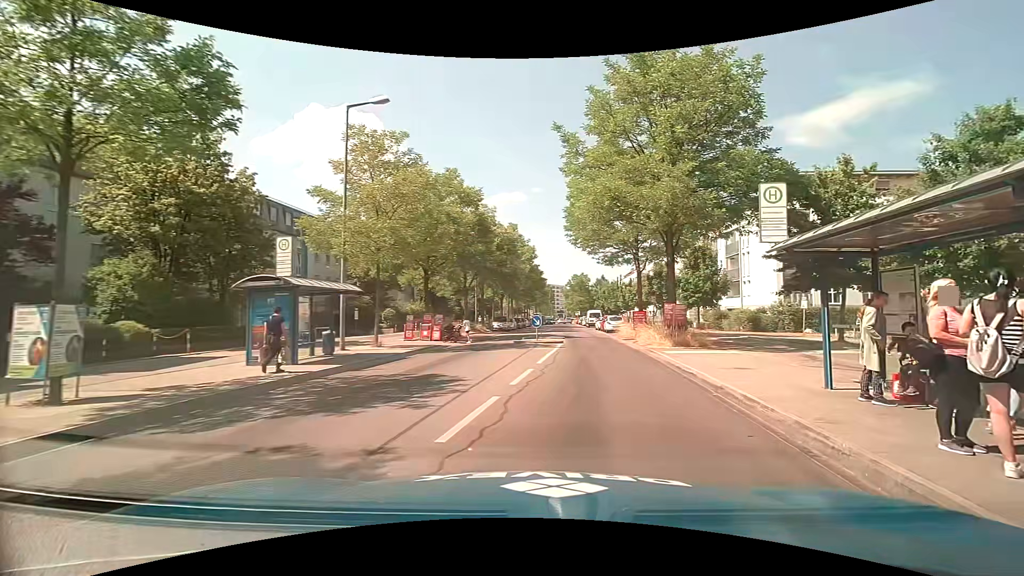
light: Day
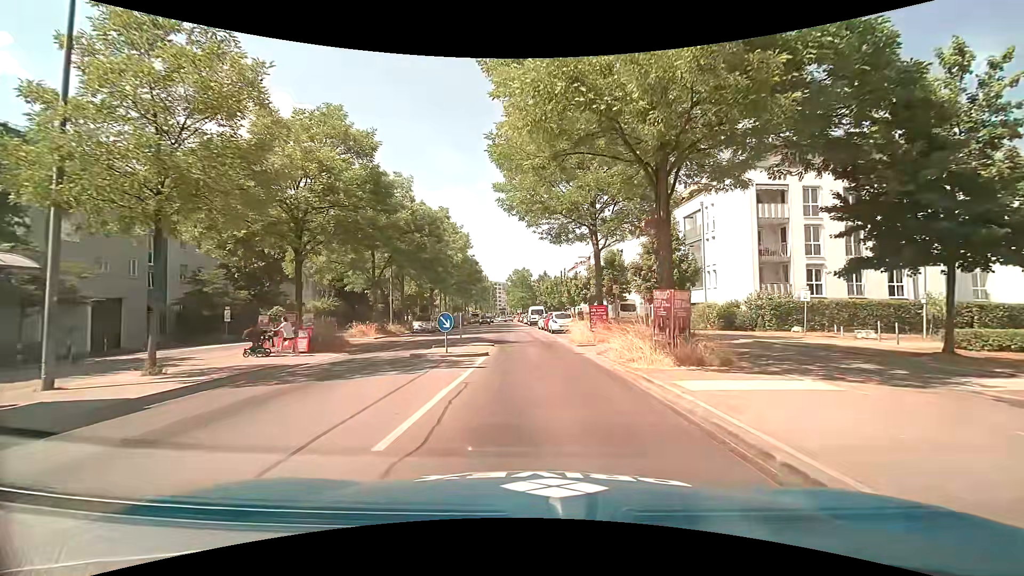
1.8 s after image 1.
(+1.1, +9.6) m; +7°
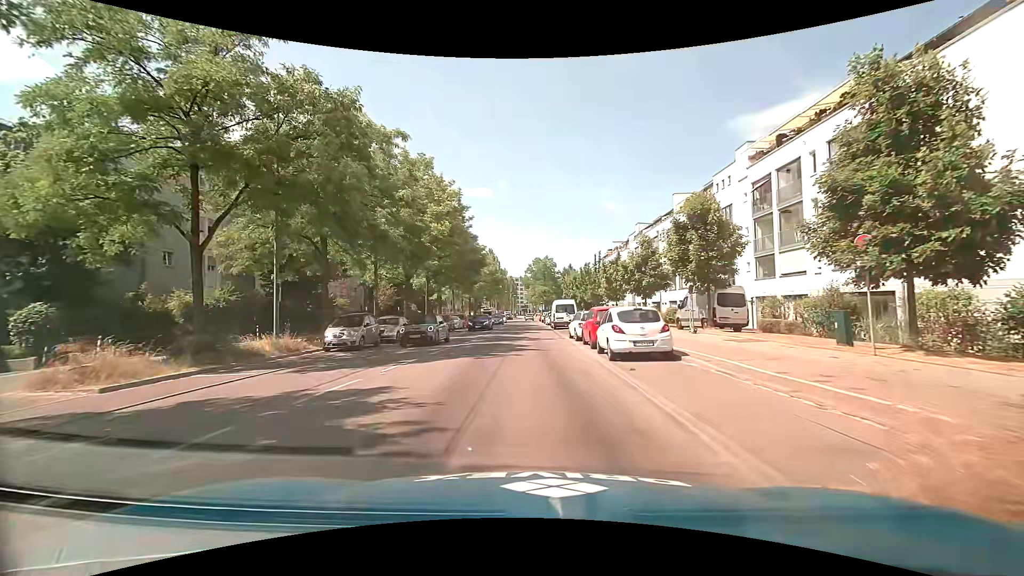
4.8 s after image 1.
(+0.3, +21.1) m; -1°
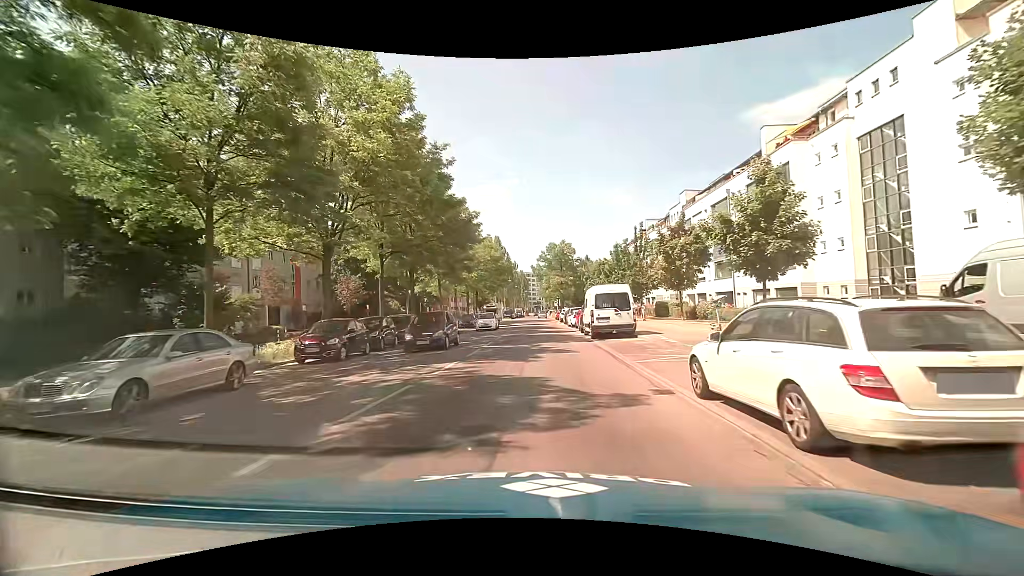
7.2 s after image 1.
(-0.5, +19.1) m; -2°
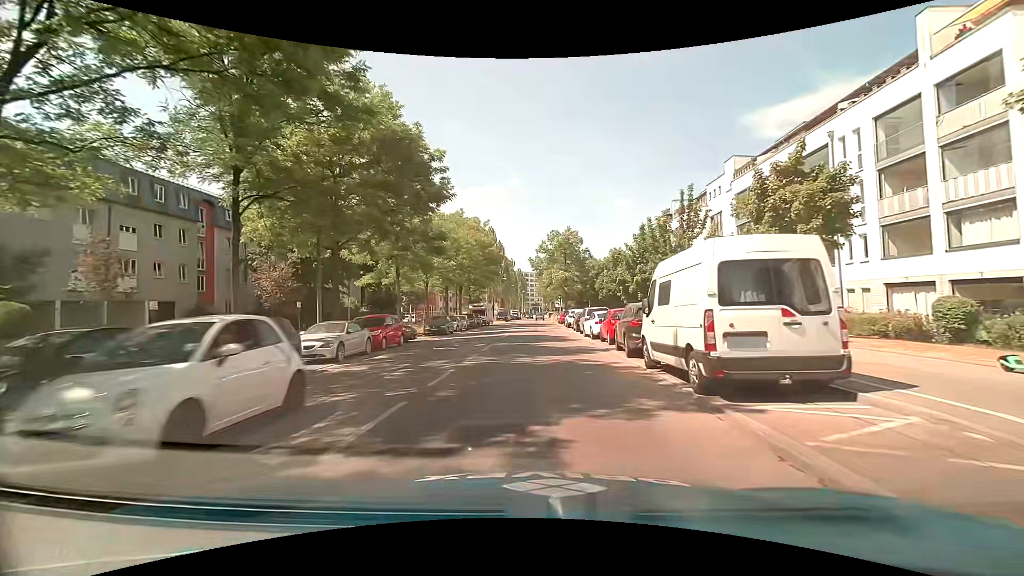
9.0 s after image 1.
(-0.1, +15.5) m; 0°
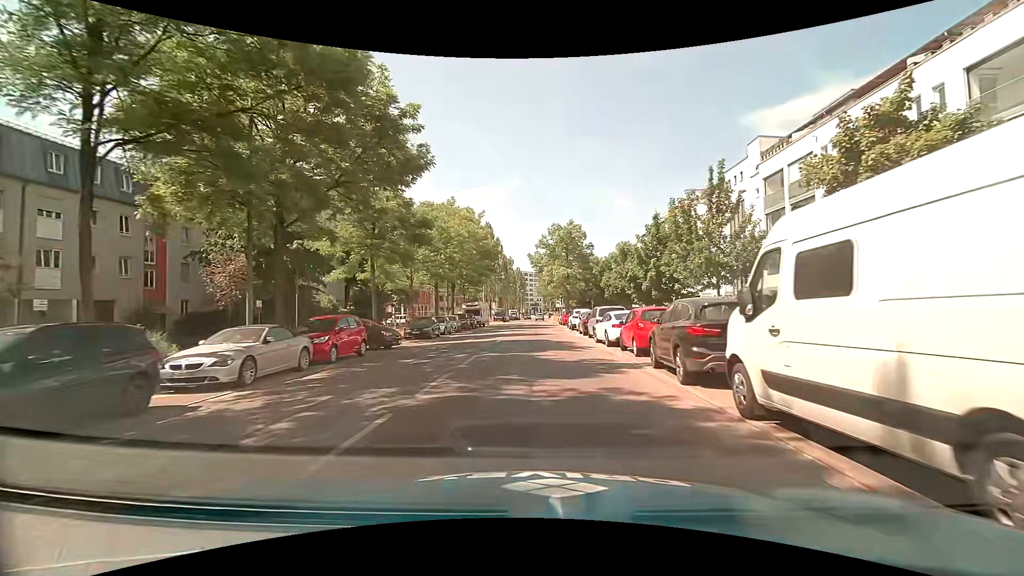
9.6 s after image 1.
(0.0, +5.5) m; 0°
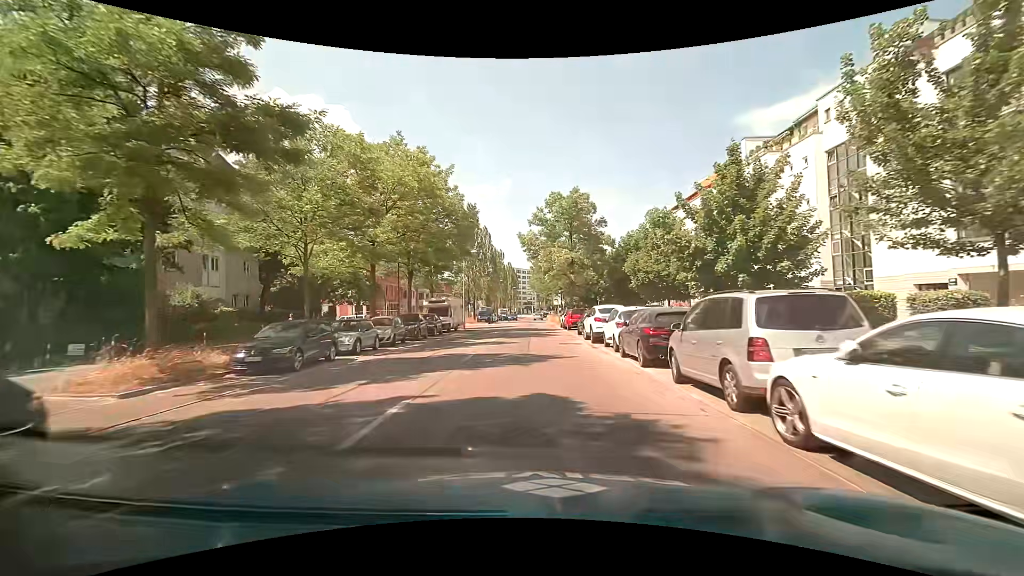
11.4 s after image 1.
(+0.1, +17.5) m; +1°
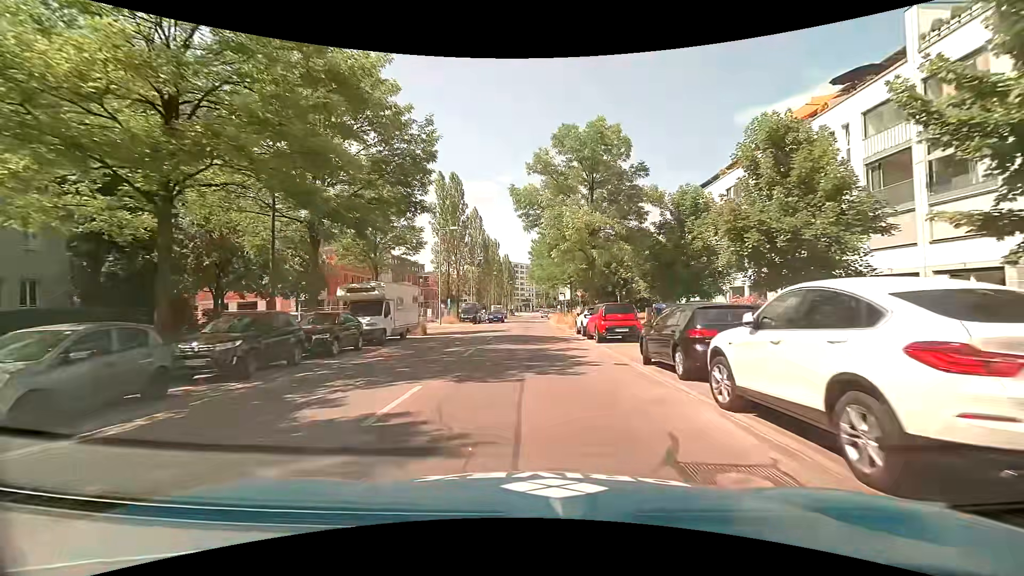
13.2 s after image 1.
(-0.1, +17.7) m; 0°
(0, +10) (0, +20) (0, +30) (0, +40) (0, +50) (0, +60) (0, +70) (0, +80) (0, +90) (+1, +100) m
